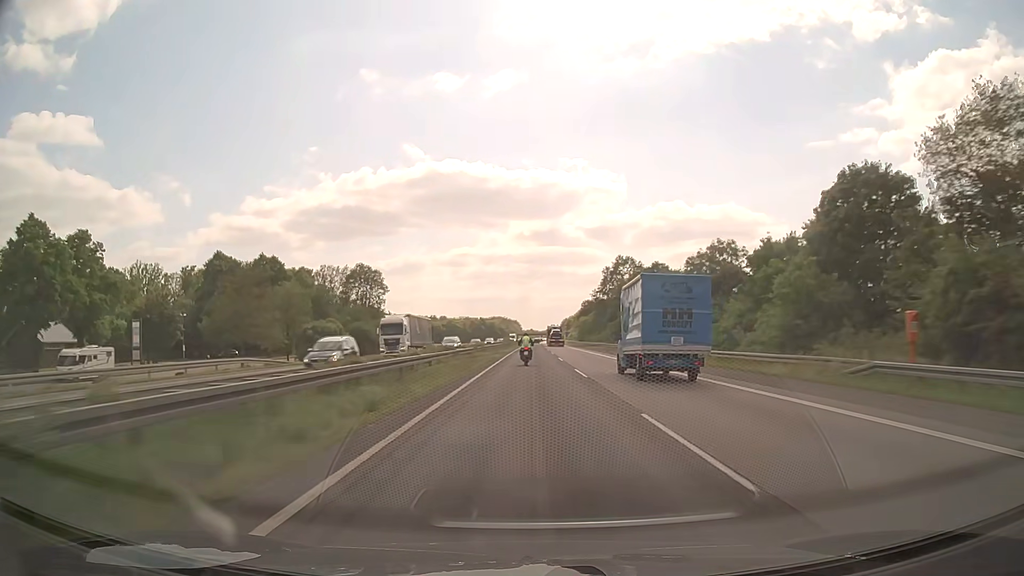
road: motorway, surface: asphalt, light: Day
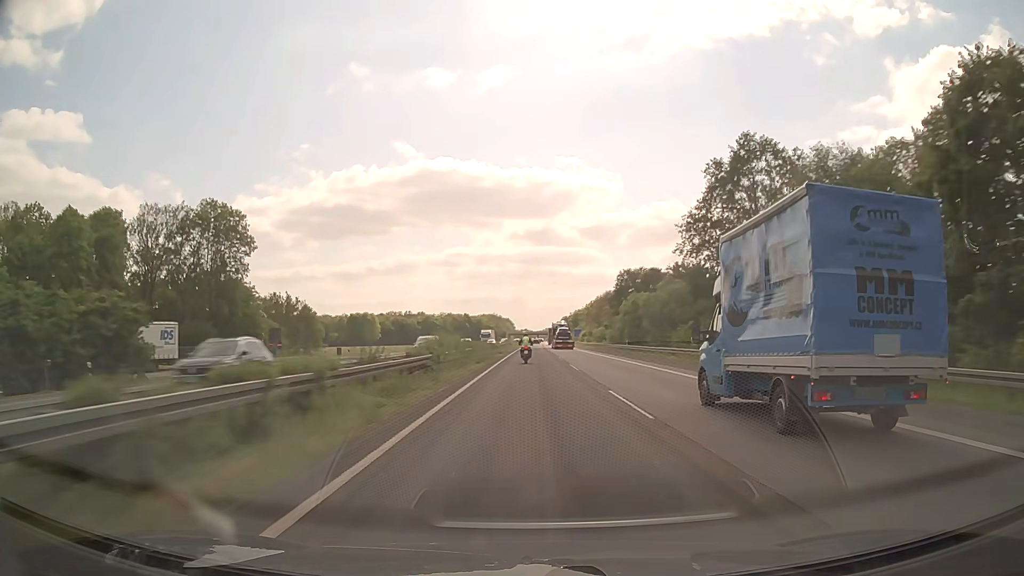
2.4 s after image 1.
(+0.2, +84.3) m; 0°
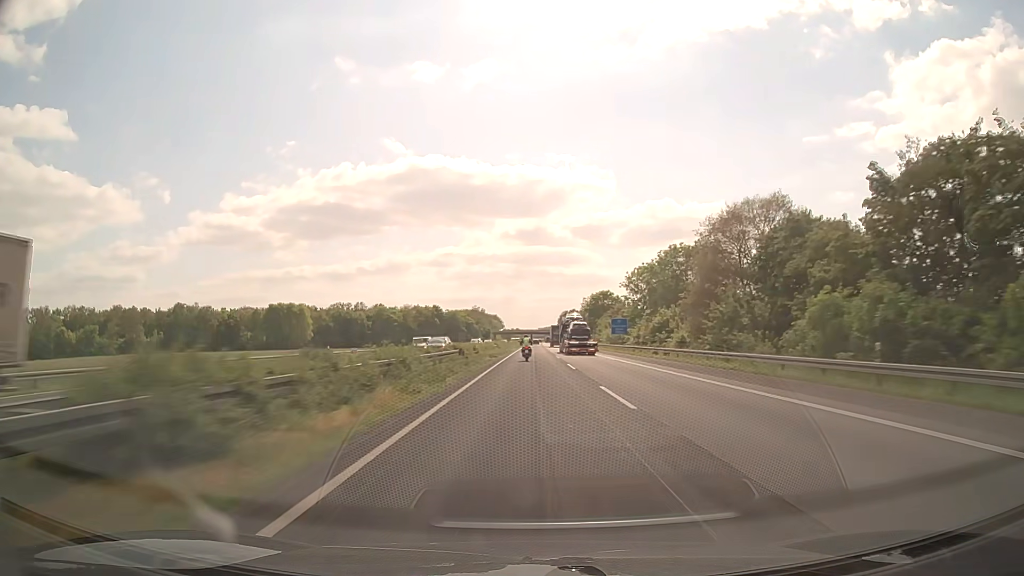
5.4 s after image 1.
(+0.7, +106.1) m; +1°
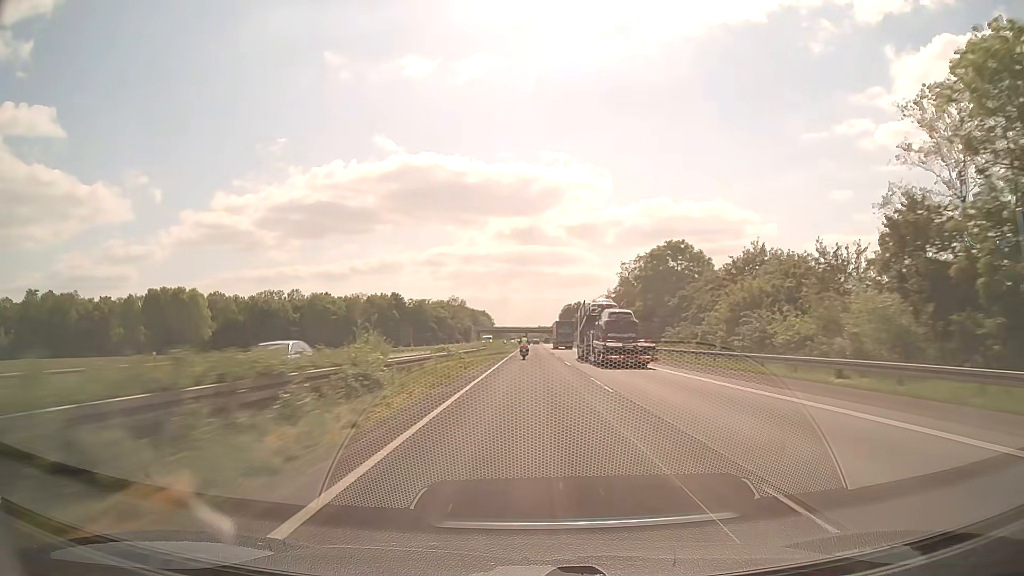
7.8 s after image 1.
(+0.4, +85.4) m; 0°
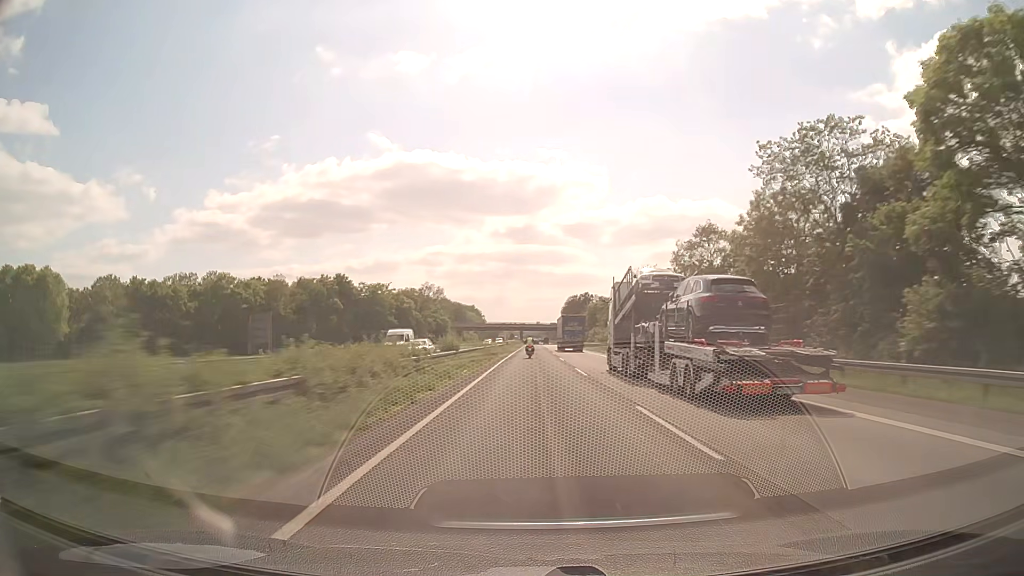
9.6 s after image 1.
(+0.1, +64.2) m; 0°
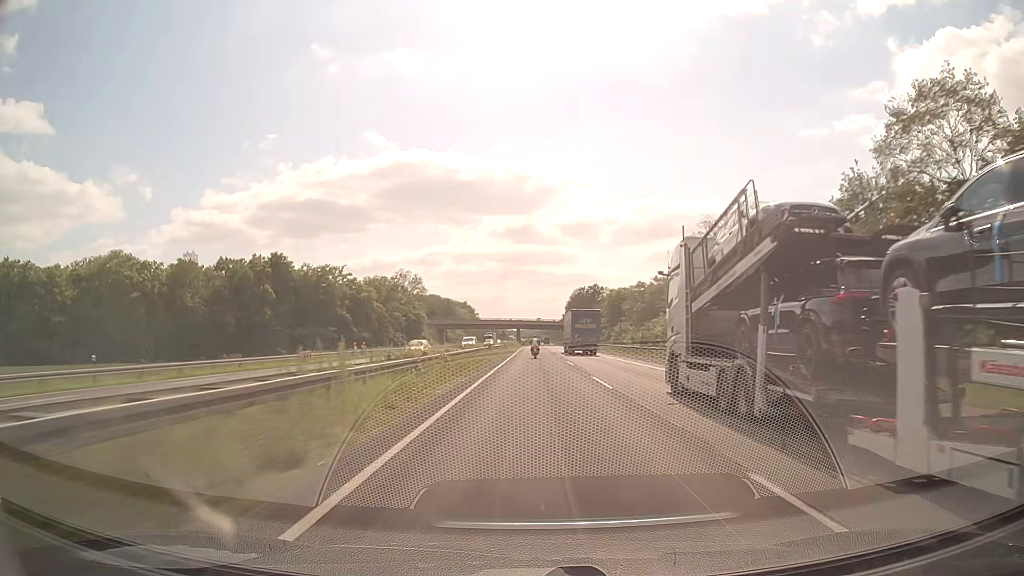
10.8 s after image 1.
(+0.1, +42.9) m; 0°
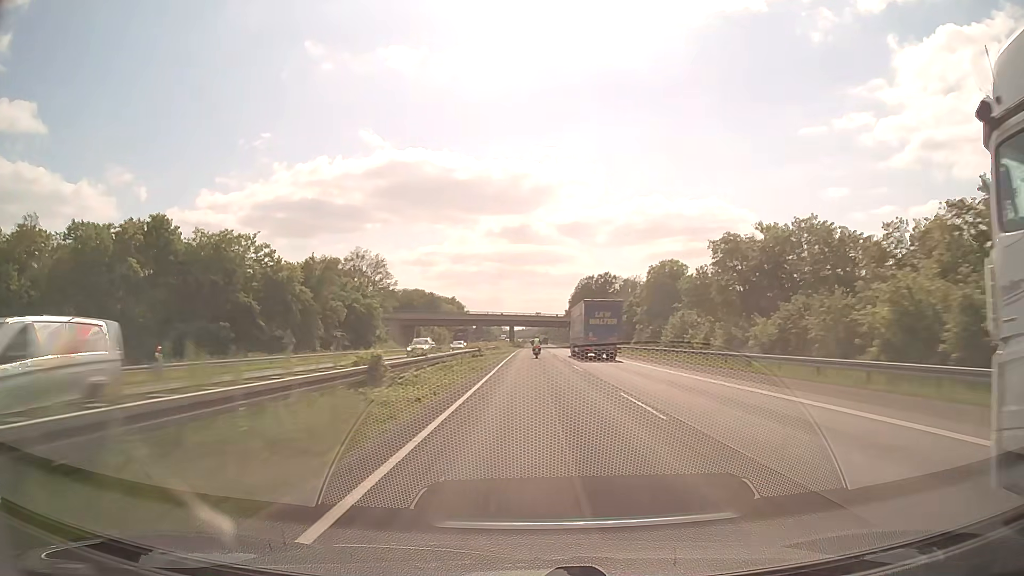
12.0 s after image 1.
(+0.1, +43.1) m; 0°
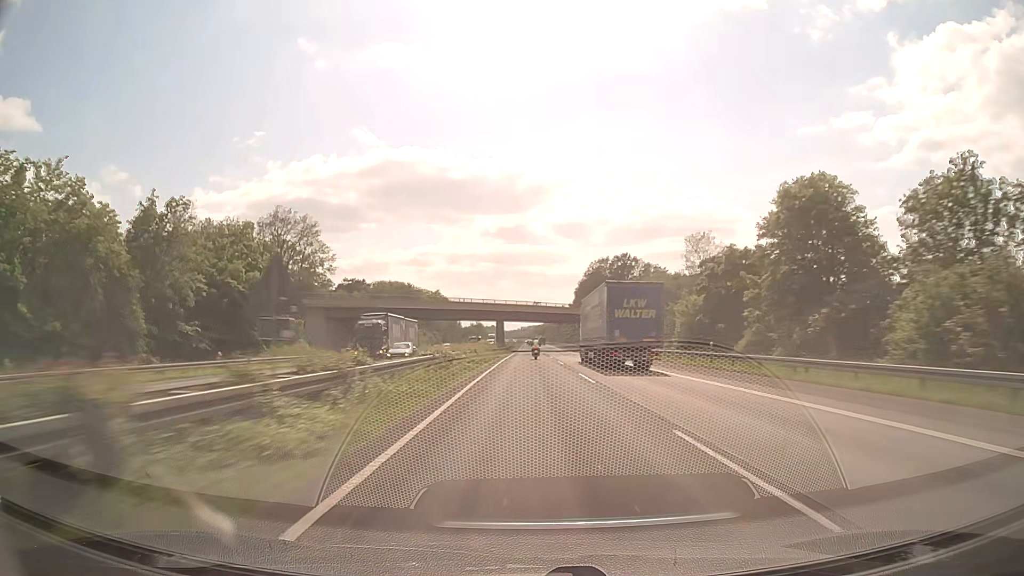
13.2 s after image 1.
(+0.1, +43.6) m; 0°
(0, +10) (0, +20) (0, +30) (0, +40) (0, +50) (0, +60) (0, +70) (0, +80) (0, +90) (0, +100) m
